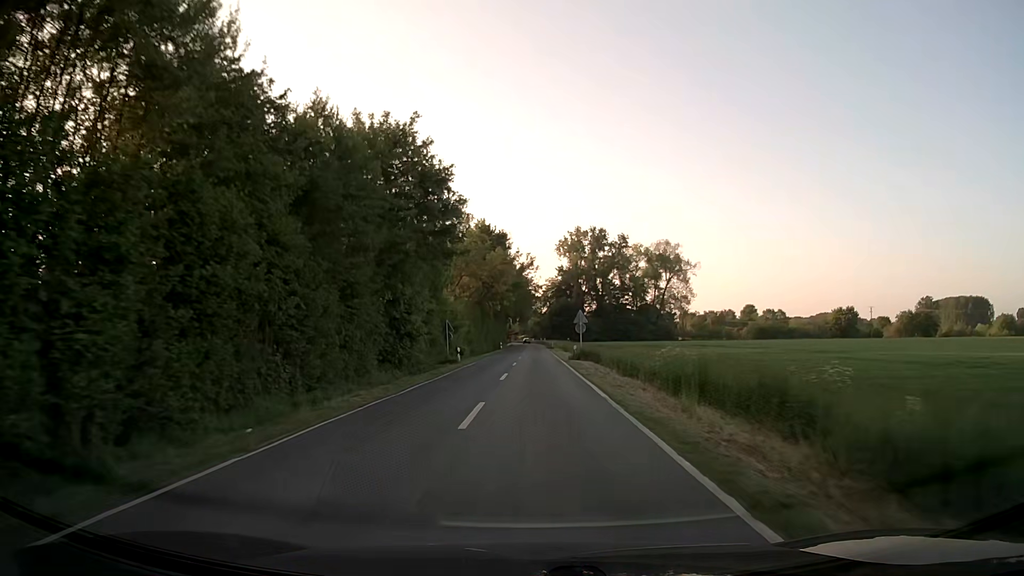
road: secondary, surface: asphalt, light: Day
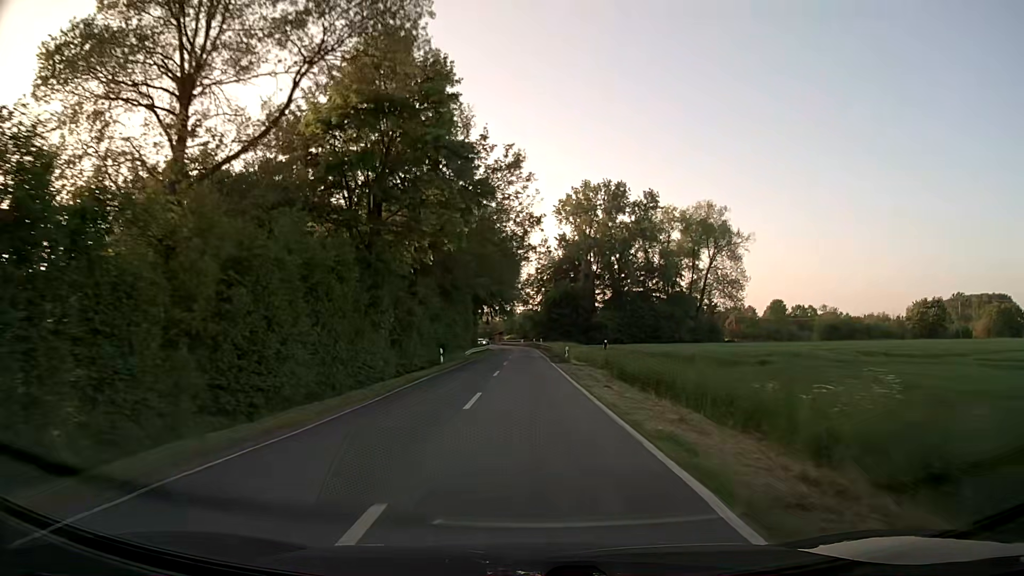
(+0.5, +57.2) m; +1°
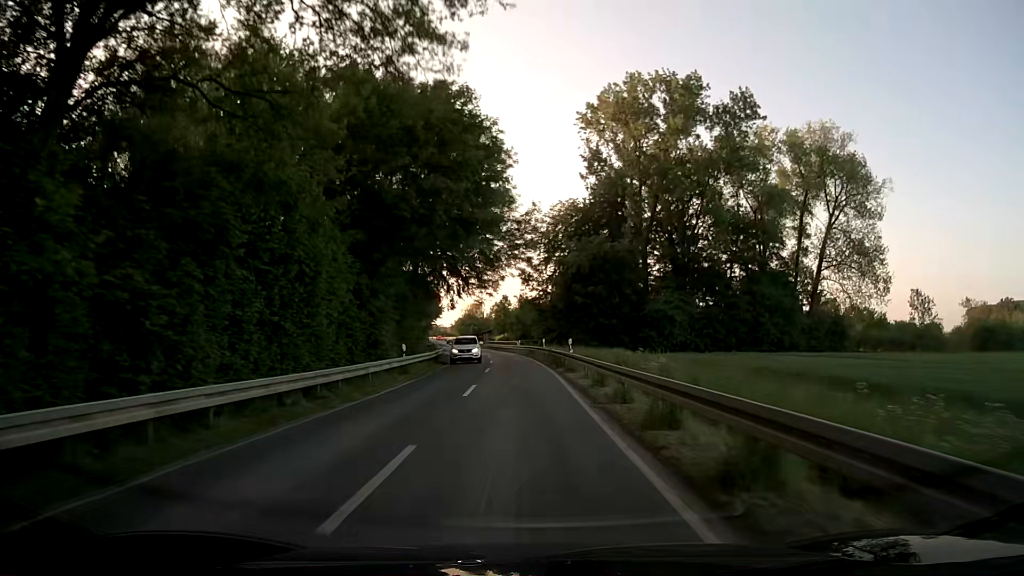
(-0.1, +57.2) m; 0°
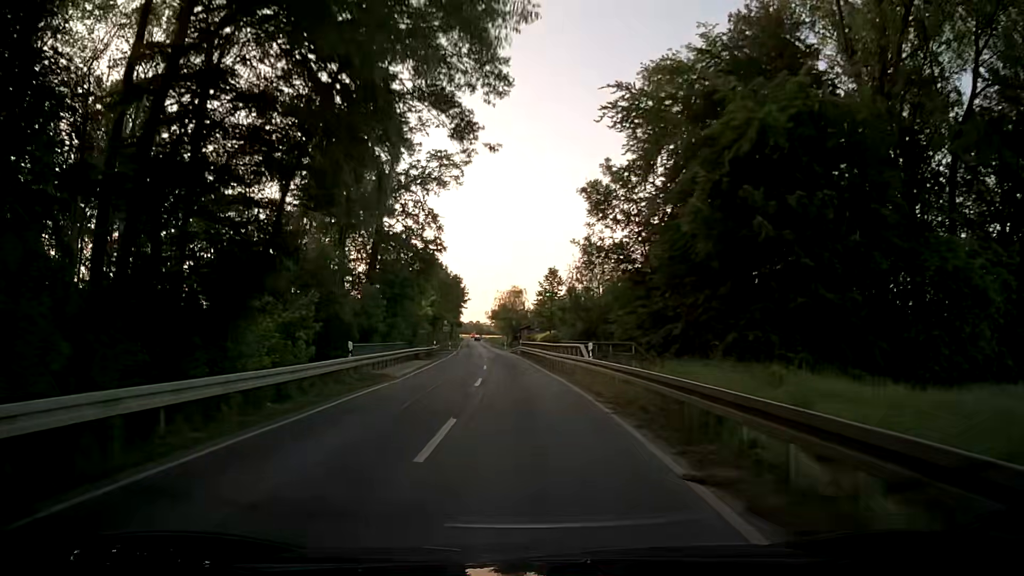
(-1.4, +45.7) m; -4°
